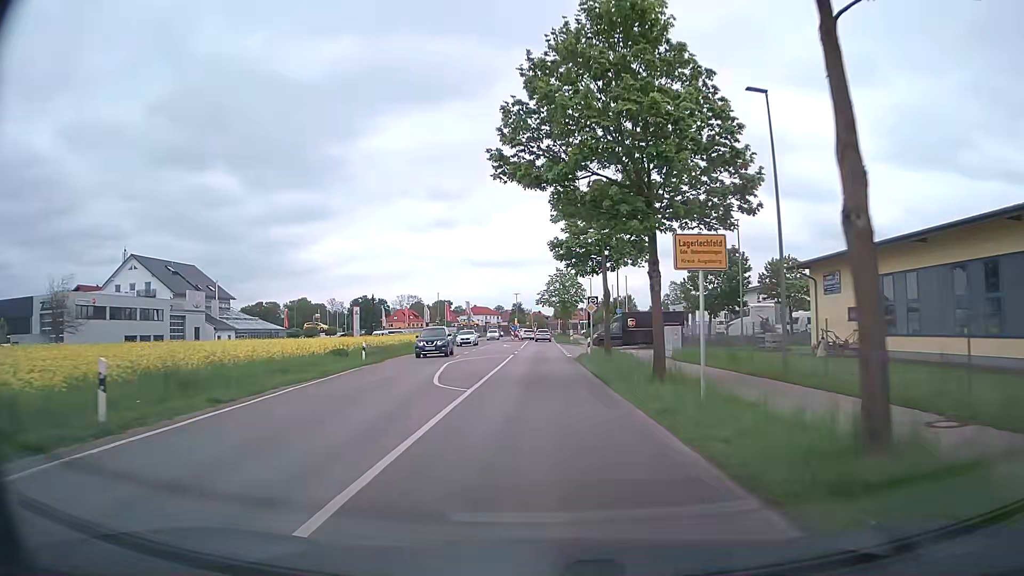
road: secondary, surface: asphalt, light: Day
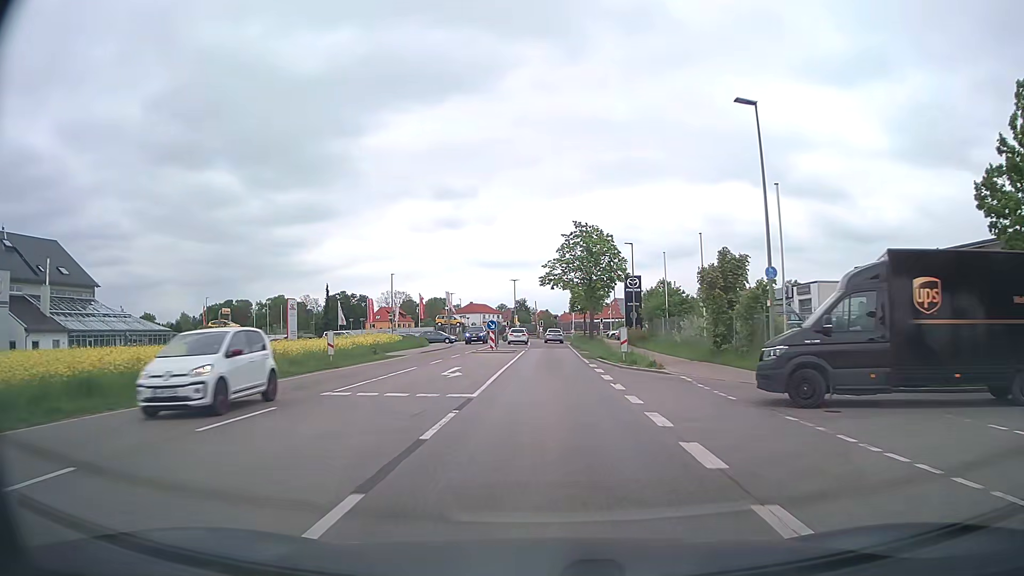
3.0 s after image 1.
(-0.1, +39.7) m; 0°
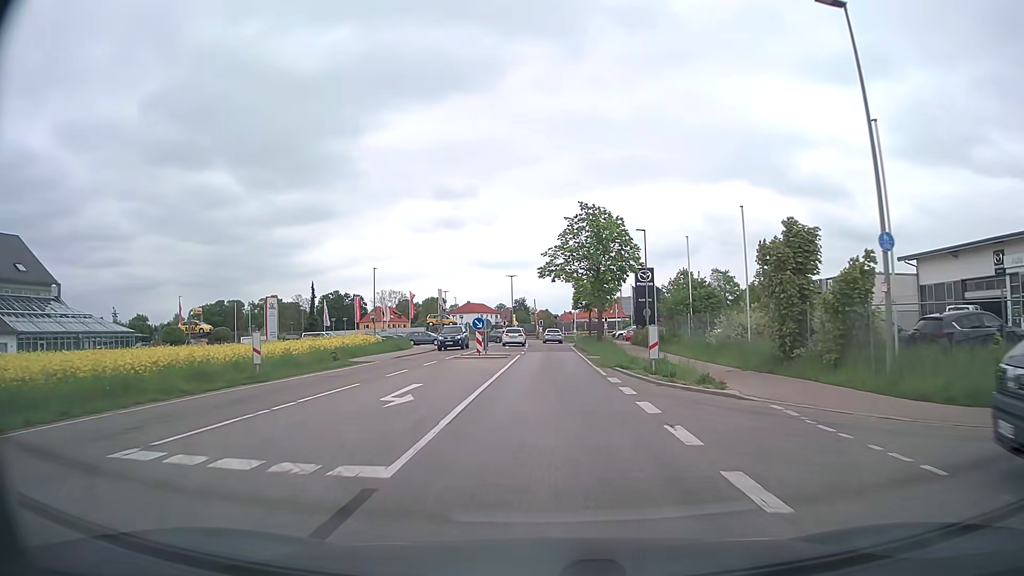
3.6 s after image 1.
(0.0, +7.7) m; -1°
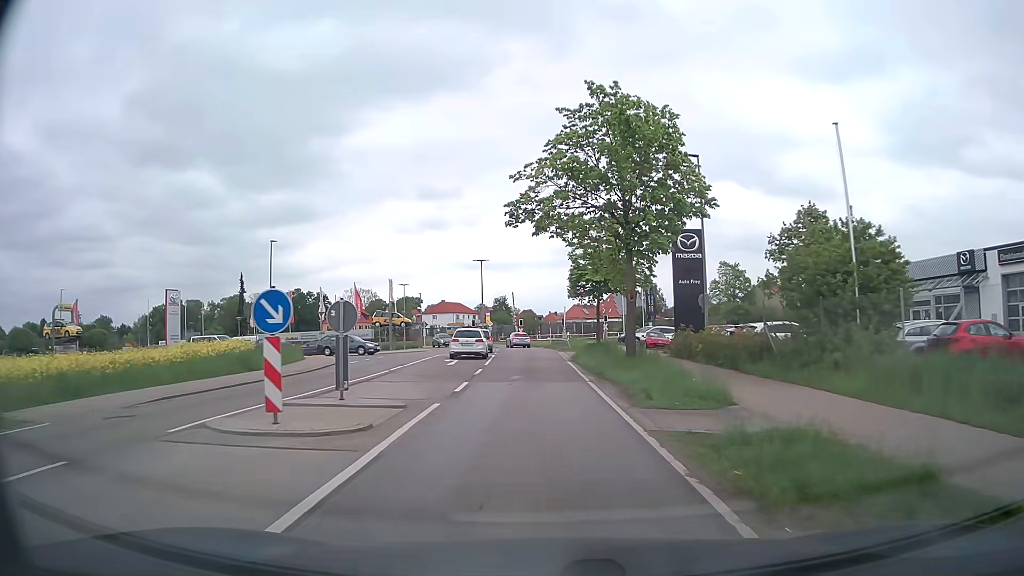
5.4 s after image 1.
(+0.4, +22.8) m; +2°
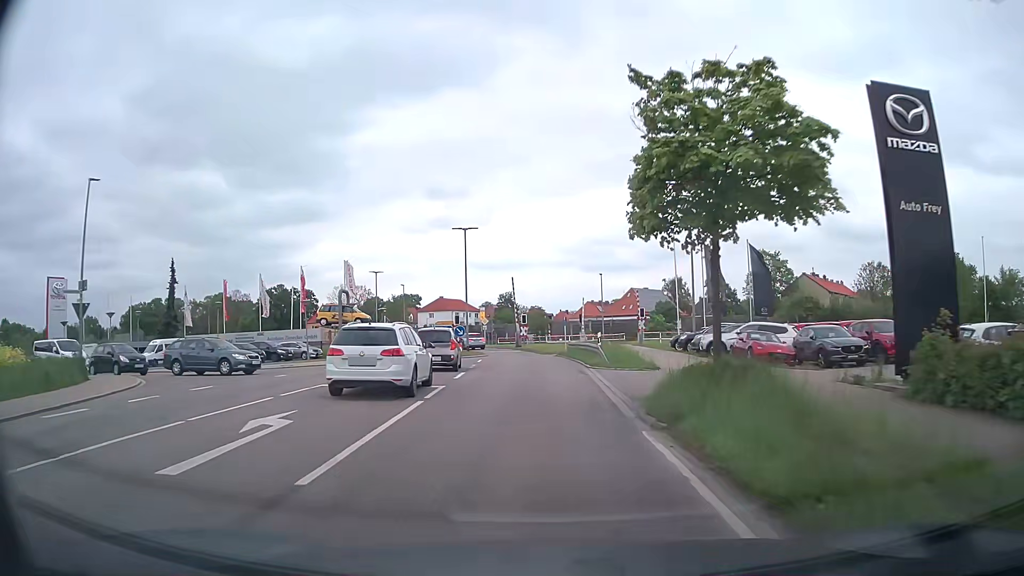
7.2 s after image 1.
(-0.3, +21.4) m; -2°
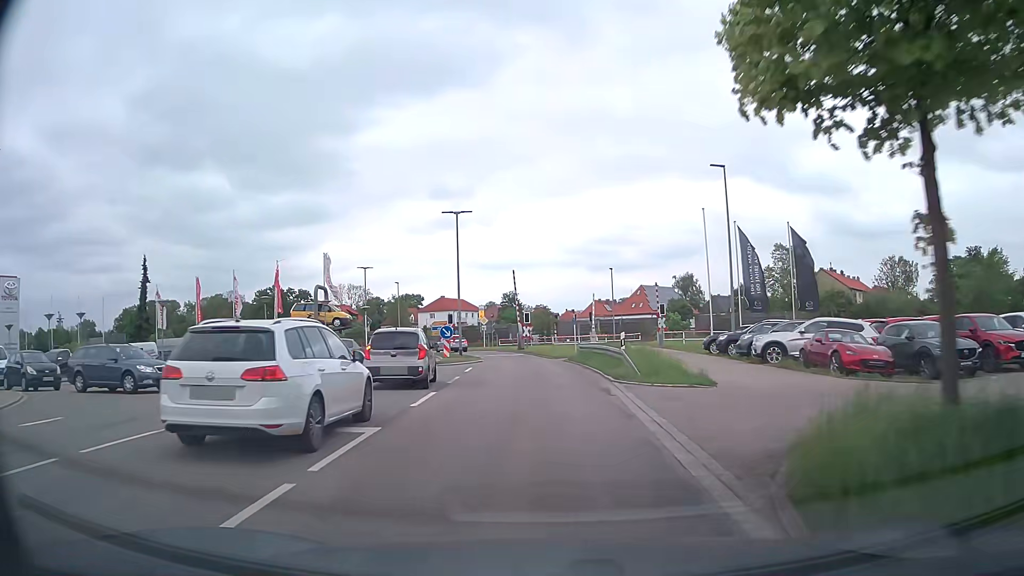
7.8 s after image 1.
(+0.1, +6.9) m; 0°
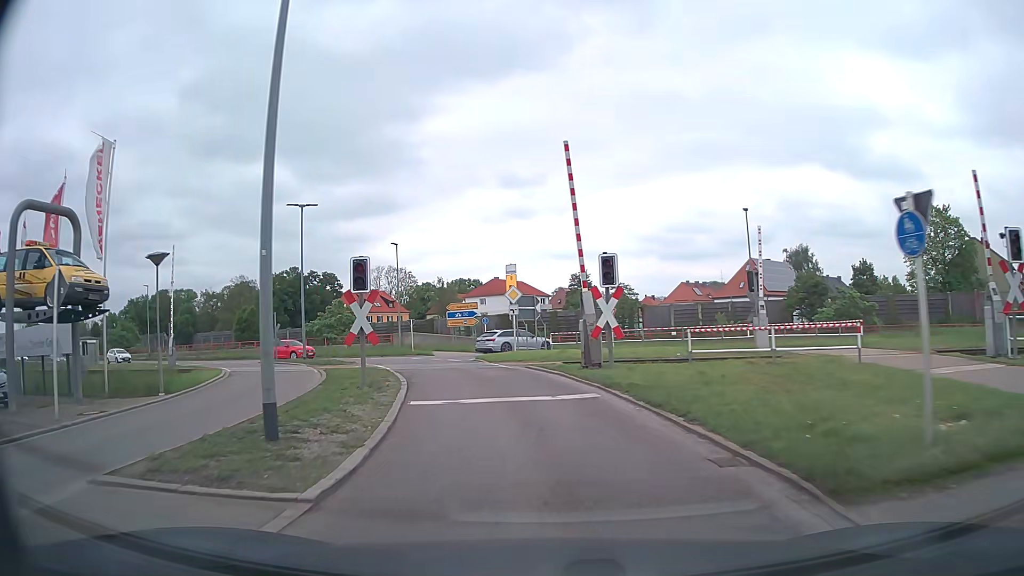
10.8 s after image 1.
(-0.8, +33.0) m; -6°
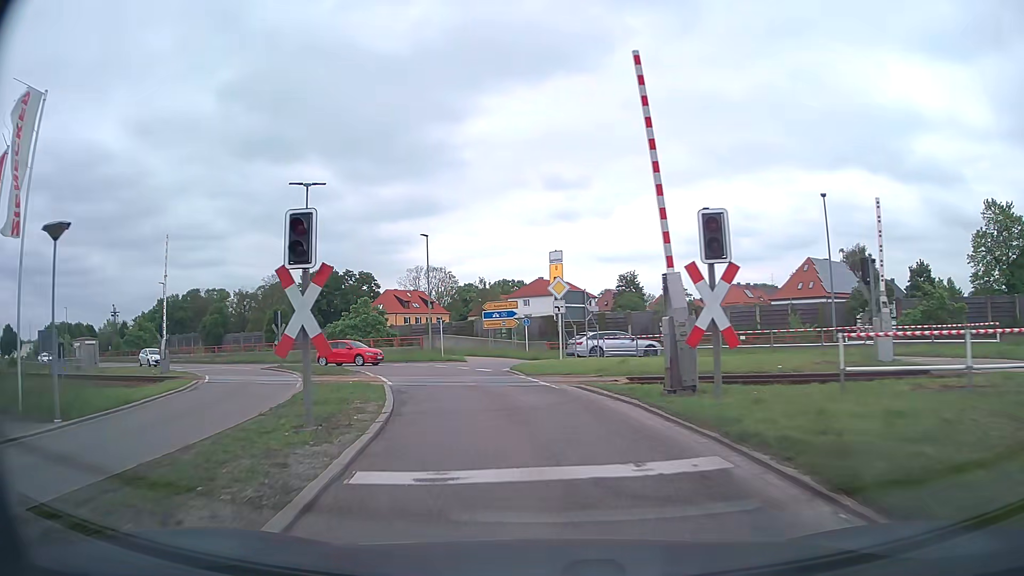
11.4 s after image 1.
(-0.2, +6.2) m; -3°
(-1, +10) (-3, +20) (-6, +29) (-11, +38) (-18, +45) (-26, +52) (-34, +57) (-43, +62) (-51, +67) (-60, +72) m
